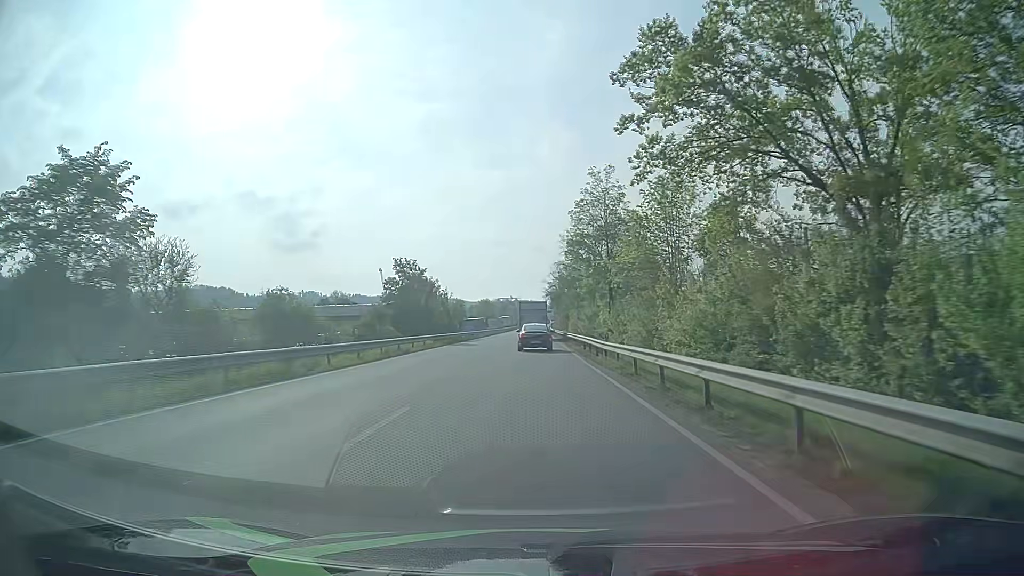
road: primary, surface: asphalt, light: Day
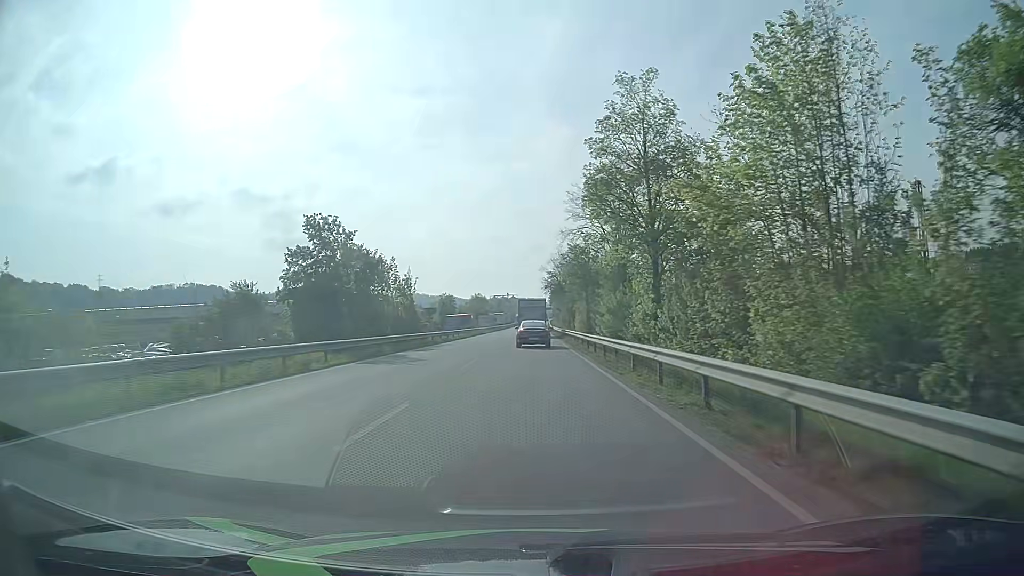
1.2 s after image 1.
(+0.1, +24.2) m; 0°
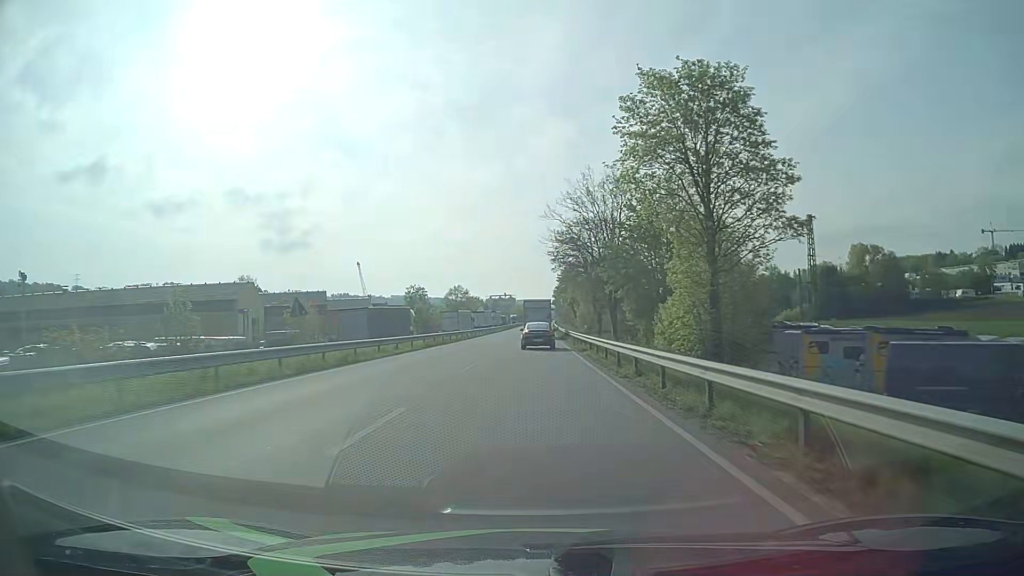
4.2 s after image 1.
(0.0, +60.6) m; 0°
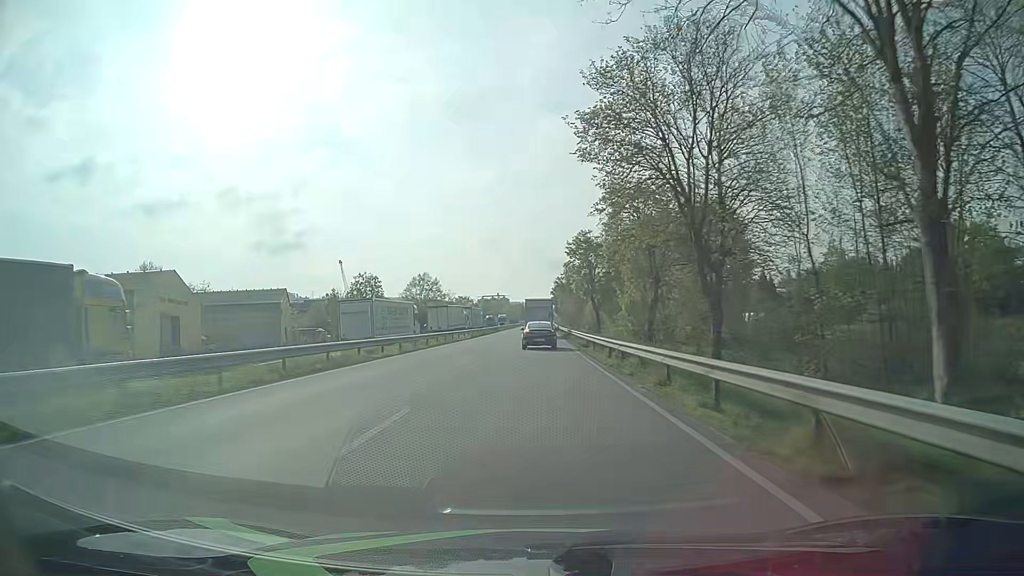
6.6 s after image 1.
(+0.1, +48.4) m; 0°
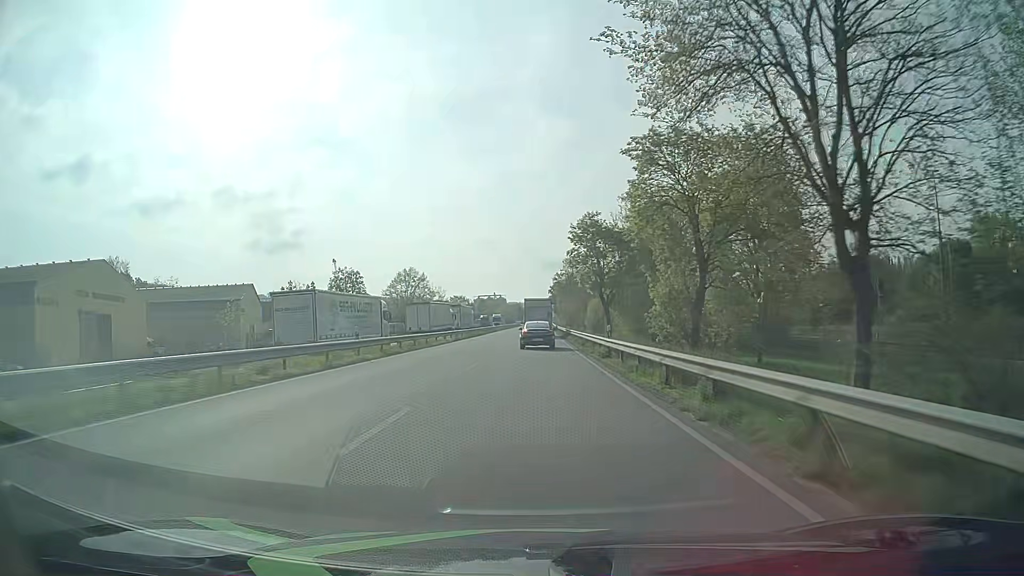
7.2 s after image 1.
(0.0, +12.0) m; 0°
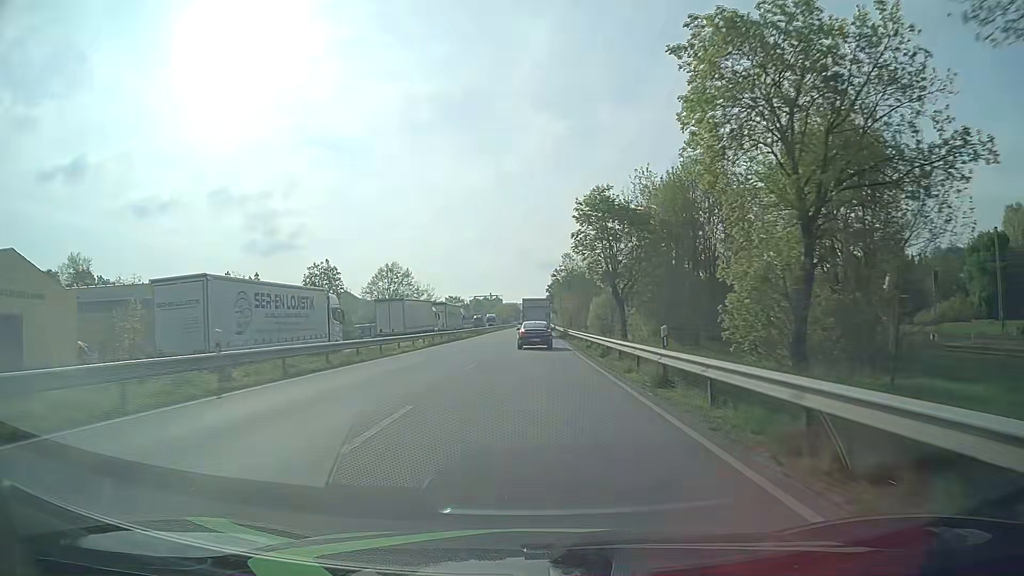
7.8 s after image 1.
(0.0, +11.9) m; 0°
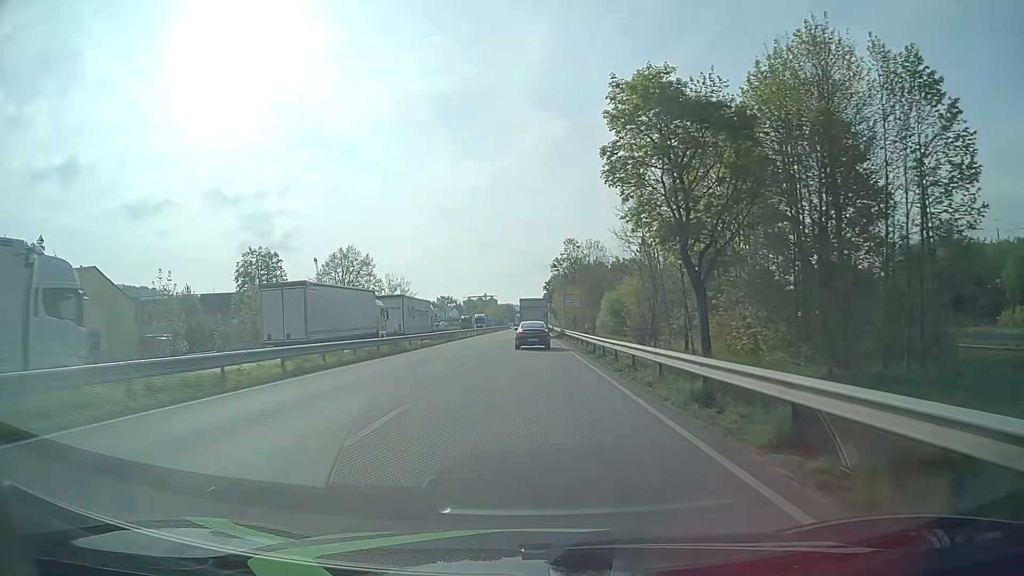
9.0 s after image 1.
(+0.1, +23.8) m; 0°
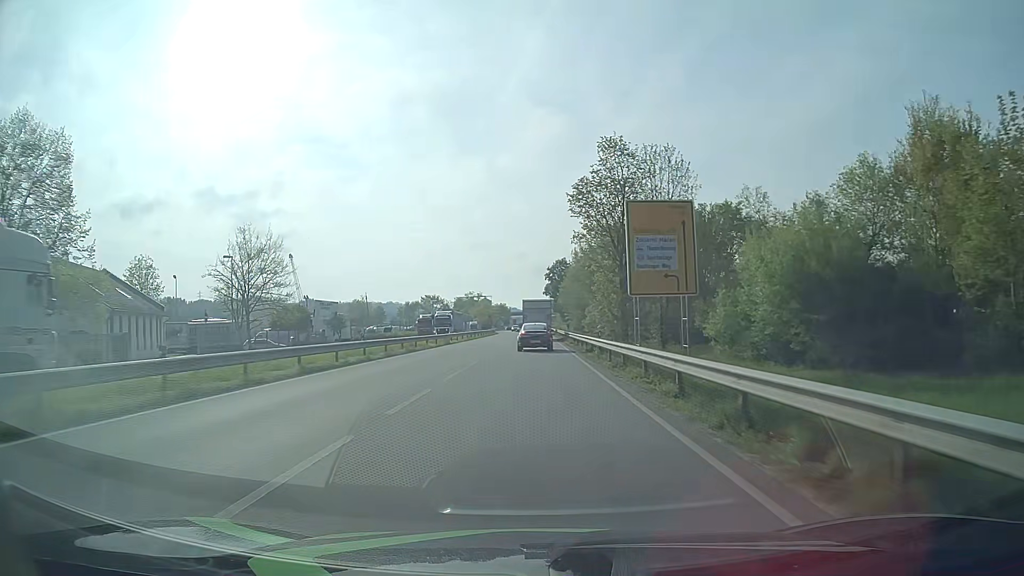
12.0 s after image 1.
(-0.1, +58.8) m; 0°
(0, +10) (0, +20) (0, +30) (0, +40) (0, +50) (0, +60) (0, +70) (0, +80) (0, +90) (+1, +100) m
